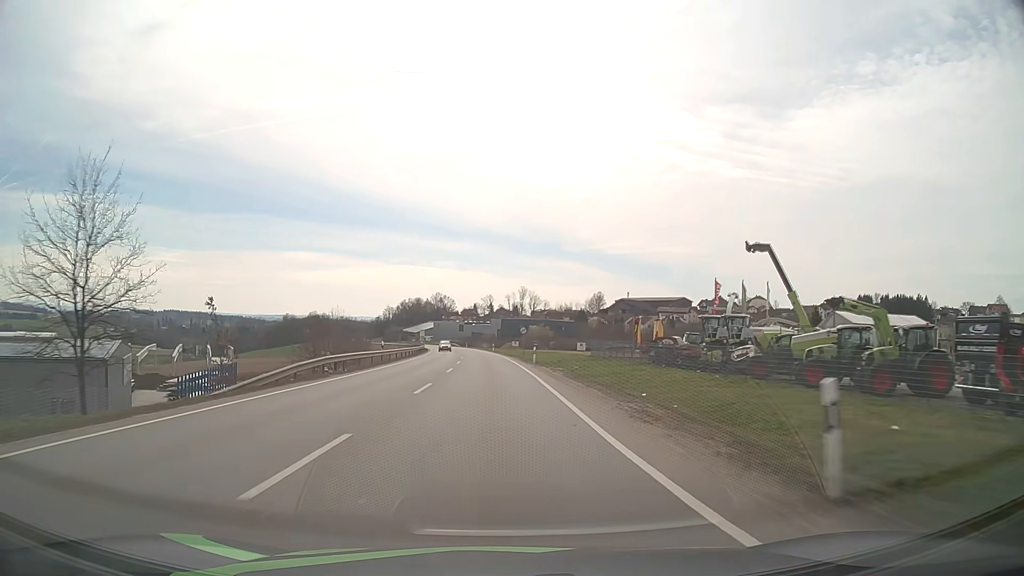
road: primary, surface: asphalt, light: Day
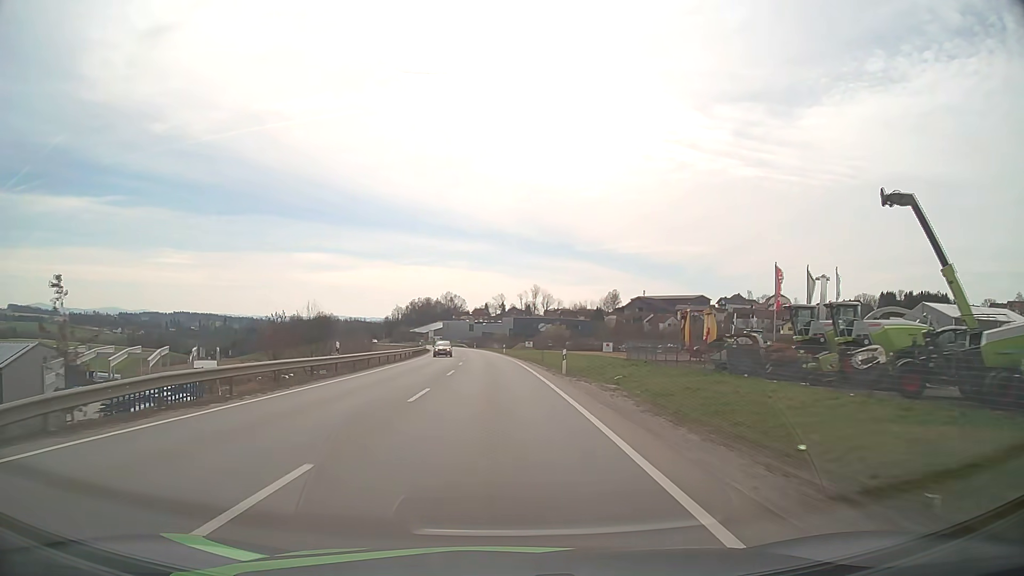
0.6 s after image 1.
(-0.1, +14.4) m; -1°
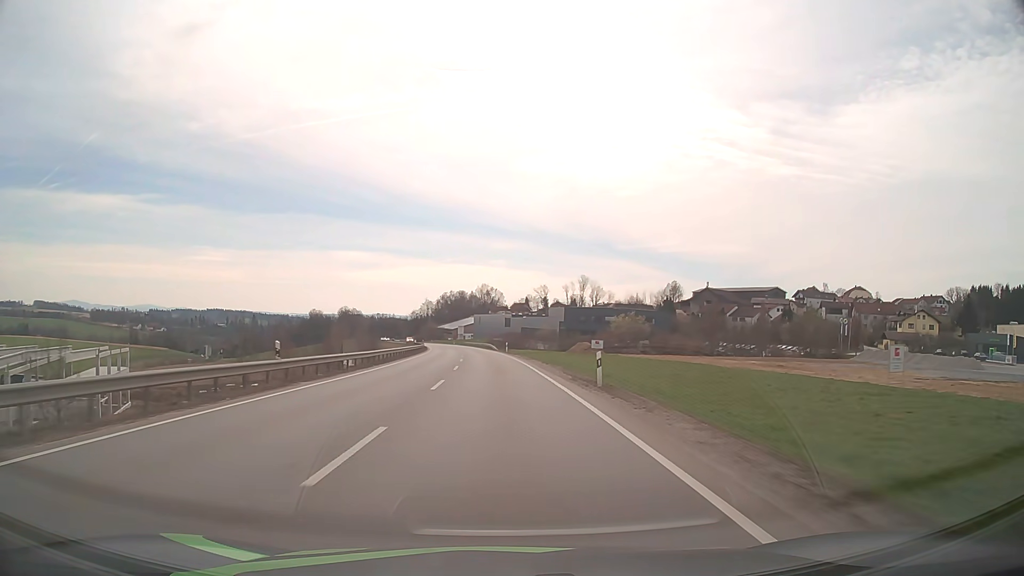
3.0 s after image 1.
(-1.7, +57.5) m; -3°
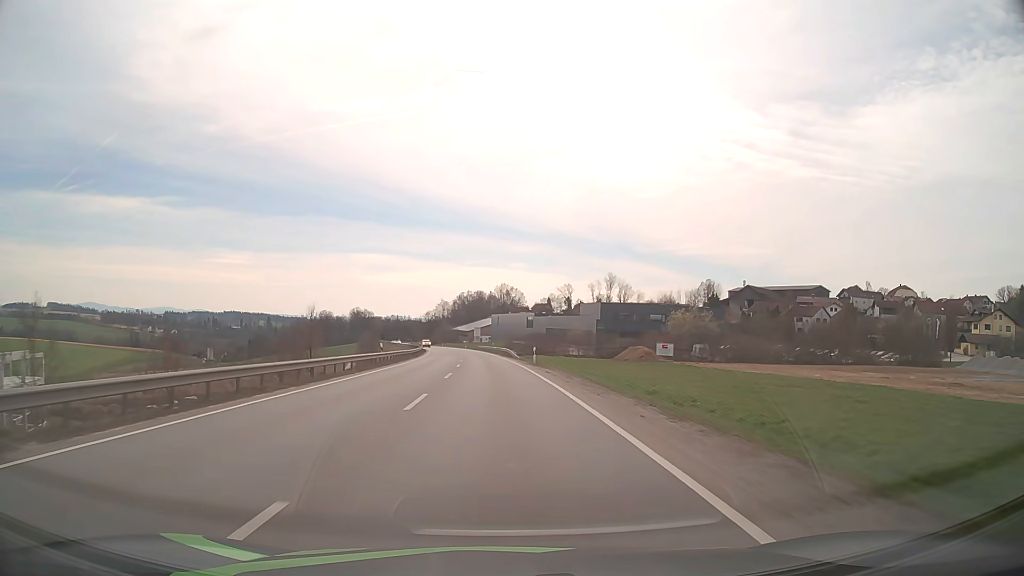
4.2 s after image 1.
(-0.5, +28.8) m; -2°
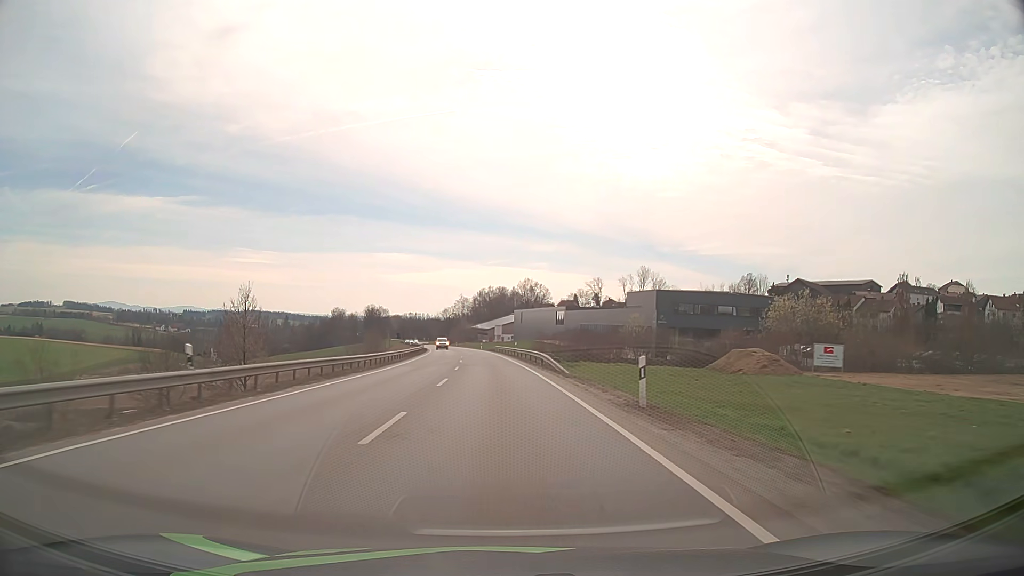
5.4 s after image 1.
(-0.5, +28.9) m; -2°
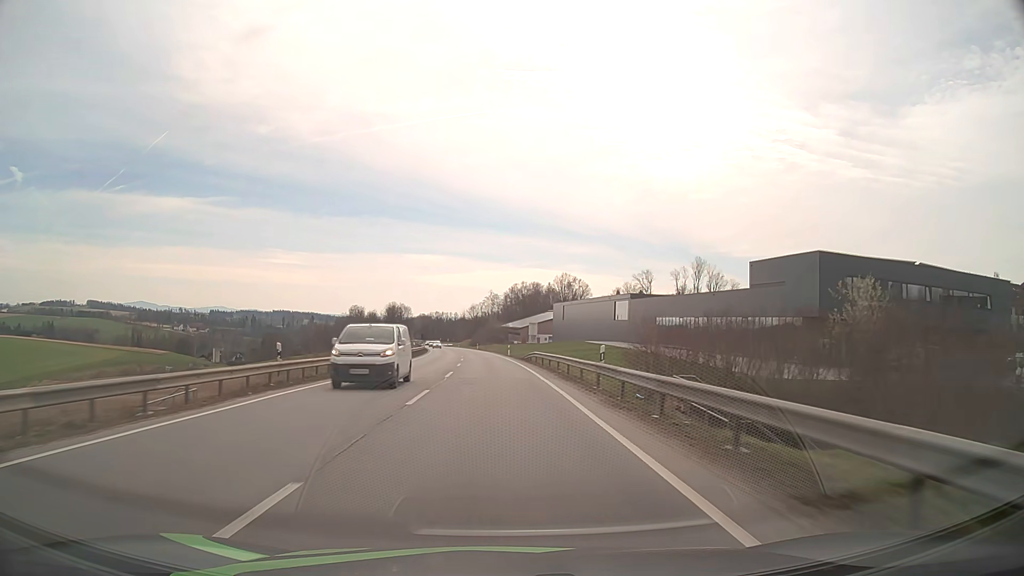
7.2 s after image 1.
(-0.9, +43.2) m; -3°
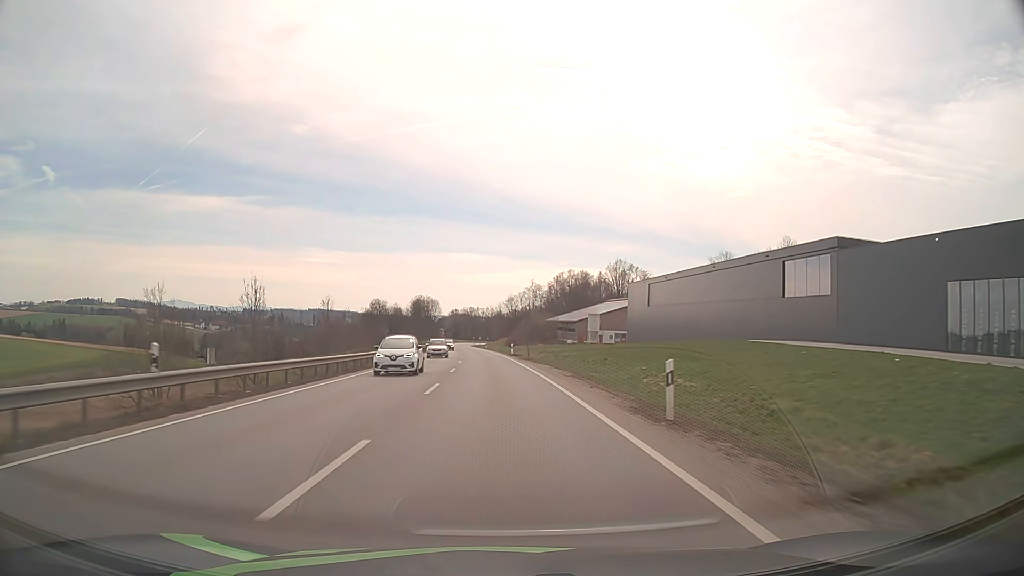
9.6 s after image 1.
(-1.9, +56.8) m; -3°
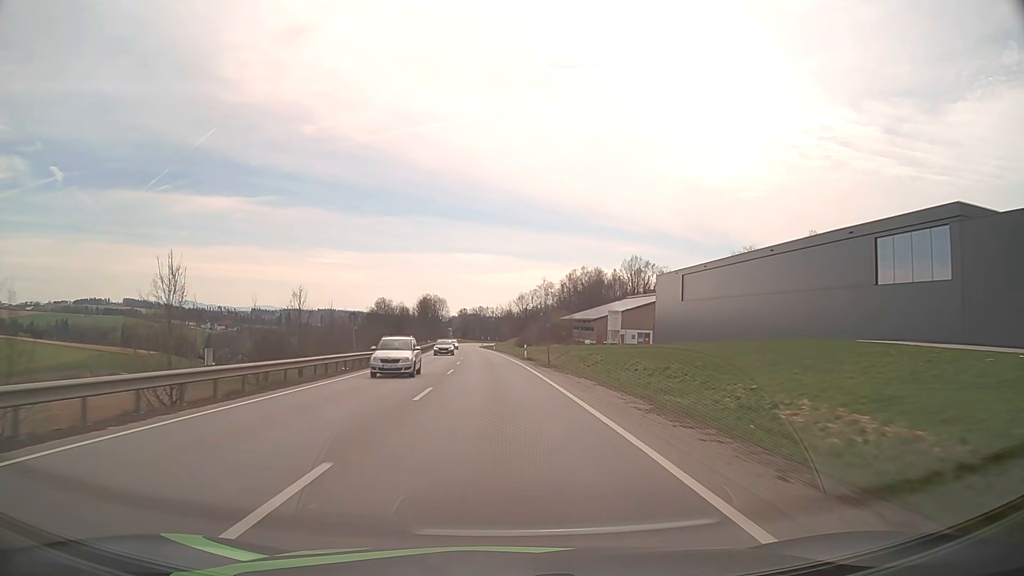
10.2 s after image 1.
(-0.1, +14.1) m; -1°
(0, +10) (0, +20) (-1, +30) (-1, +40) (-1, +50) (-2, +60) (-3, +70) (-3, +80) (-4, +90) (-5, +100) m
